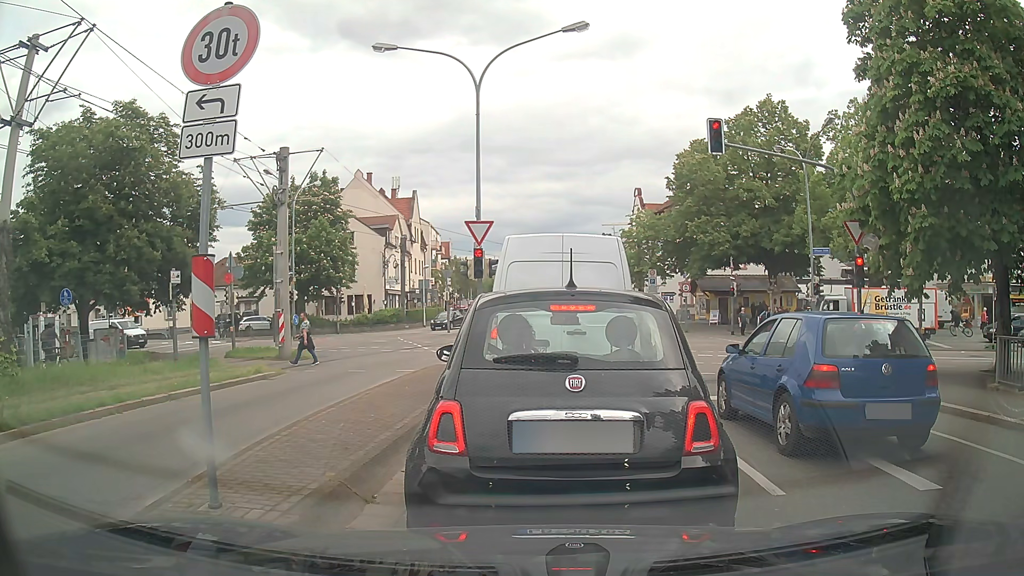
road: tertiary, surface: asphalt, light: Day
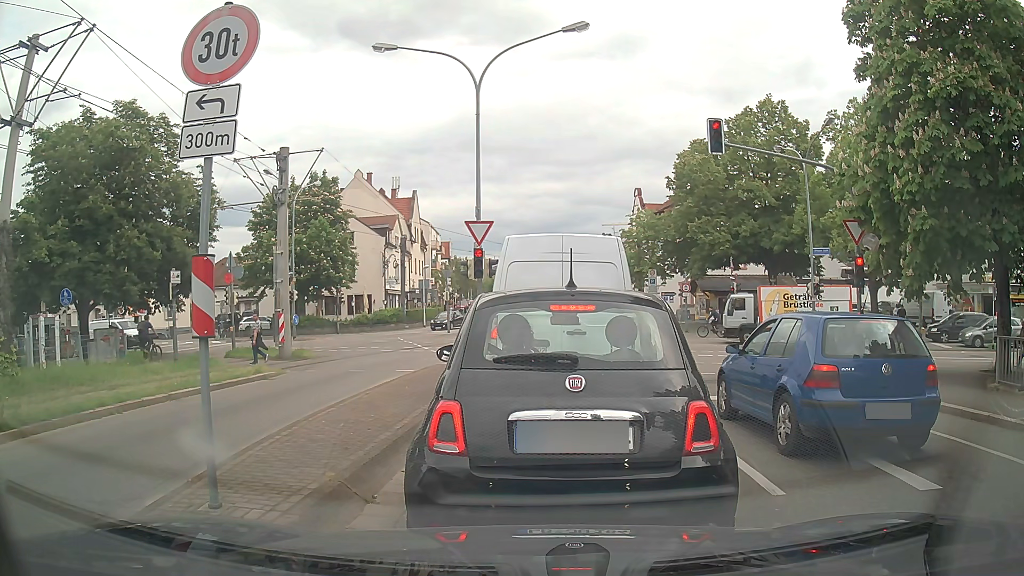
(0.0, 0.0) m; 0°
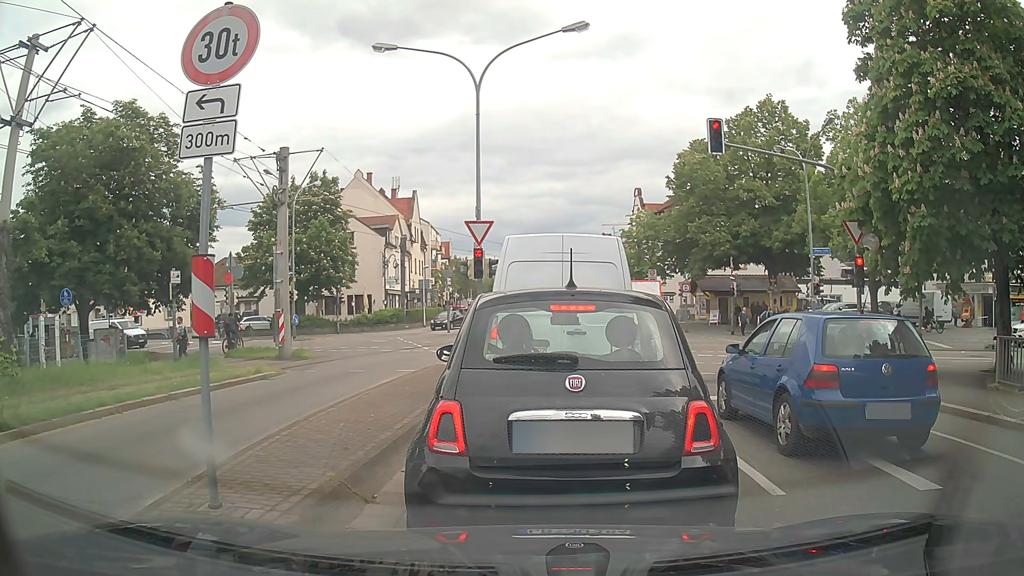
(0.0, 0.0) m; 0°
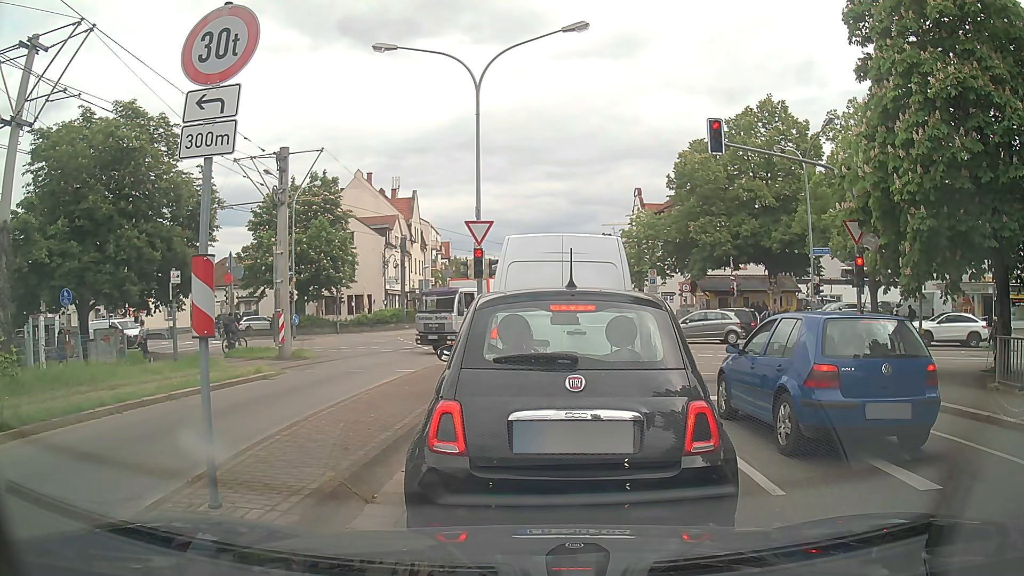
(0.0, 0.0) m; 0°
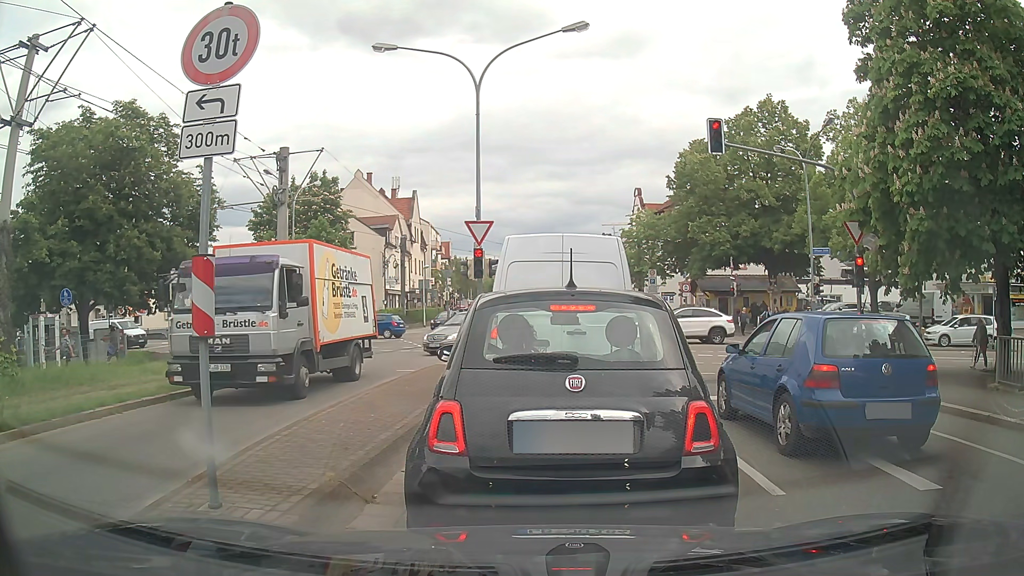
(0.0, 0.0) m; 0°
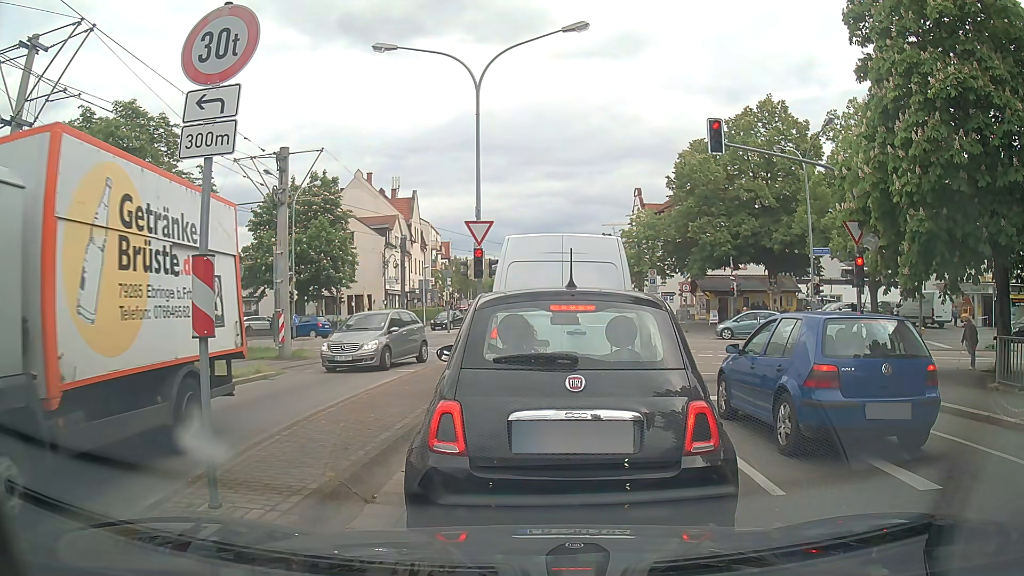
(0.0, 0.0) m; 0°
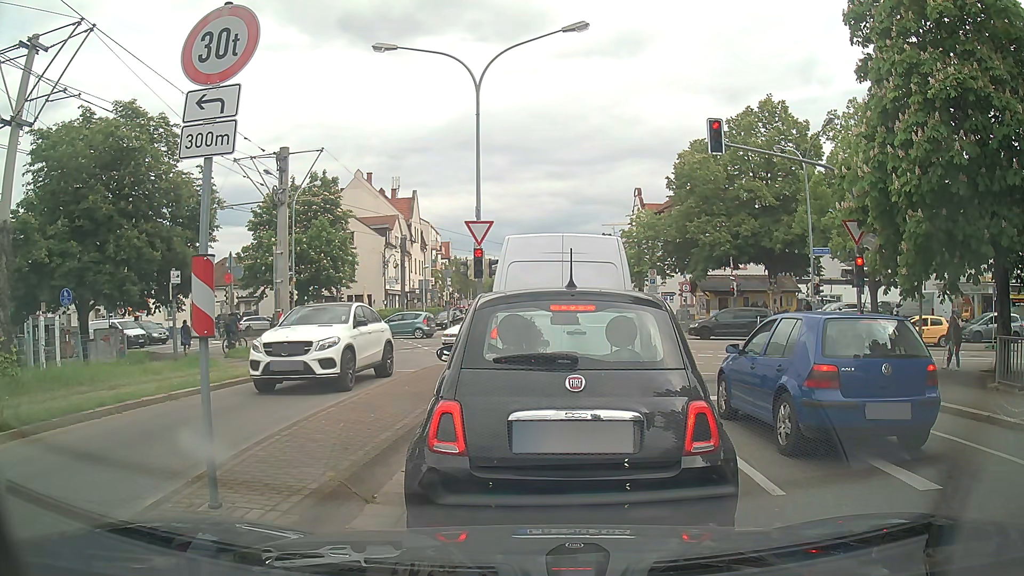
(0.0, 0.0) m; 0°
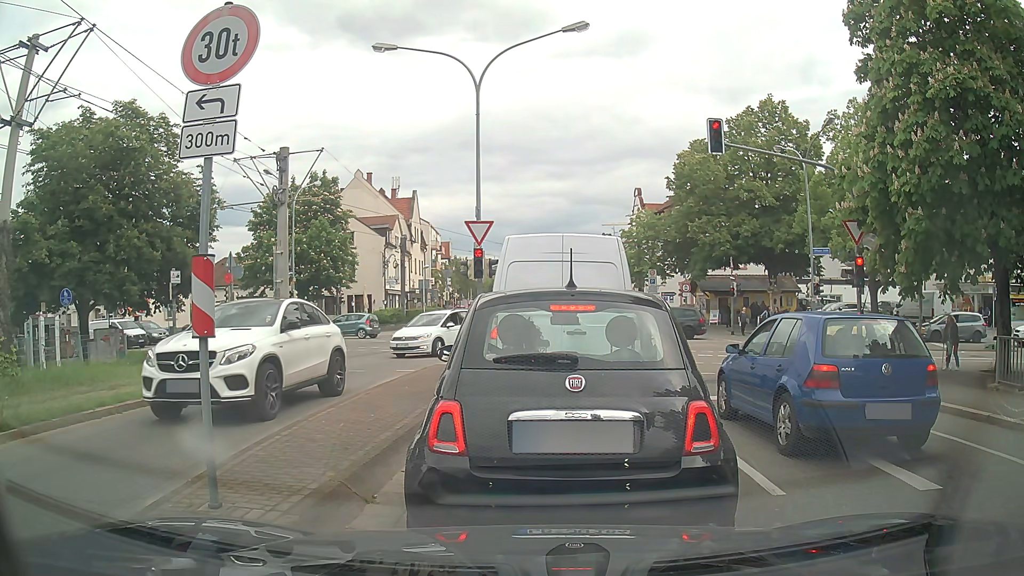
(0.0, 0.0) m; 0°
